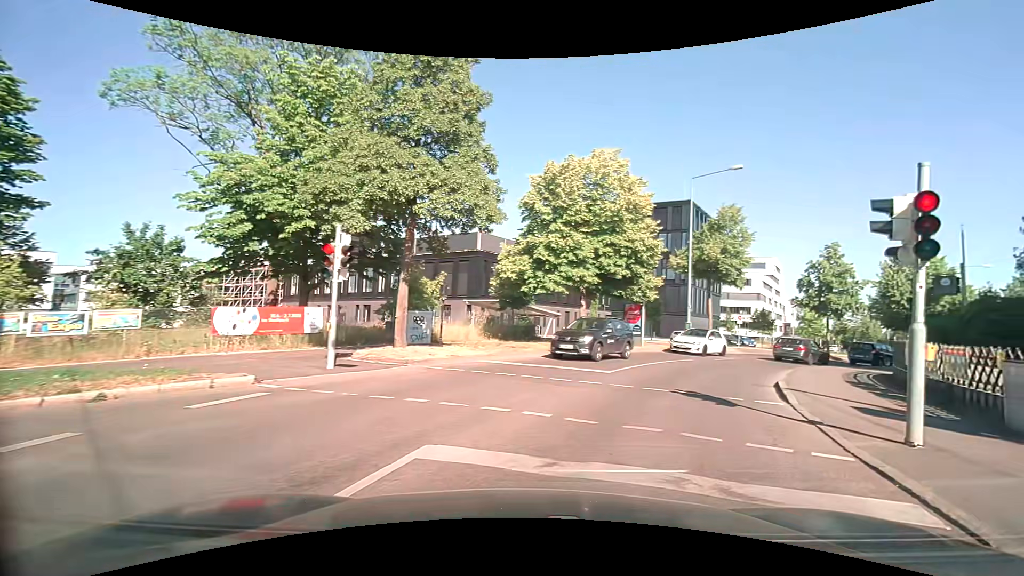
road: tertiary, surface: asphalt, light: Day
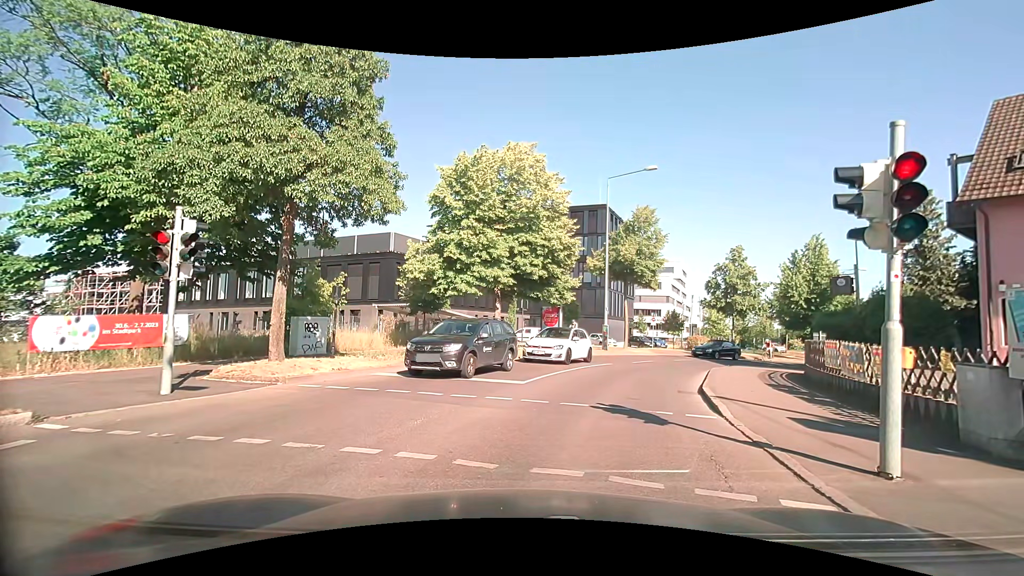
(+0.2, +1.9) m; +7°
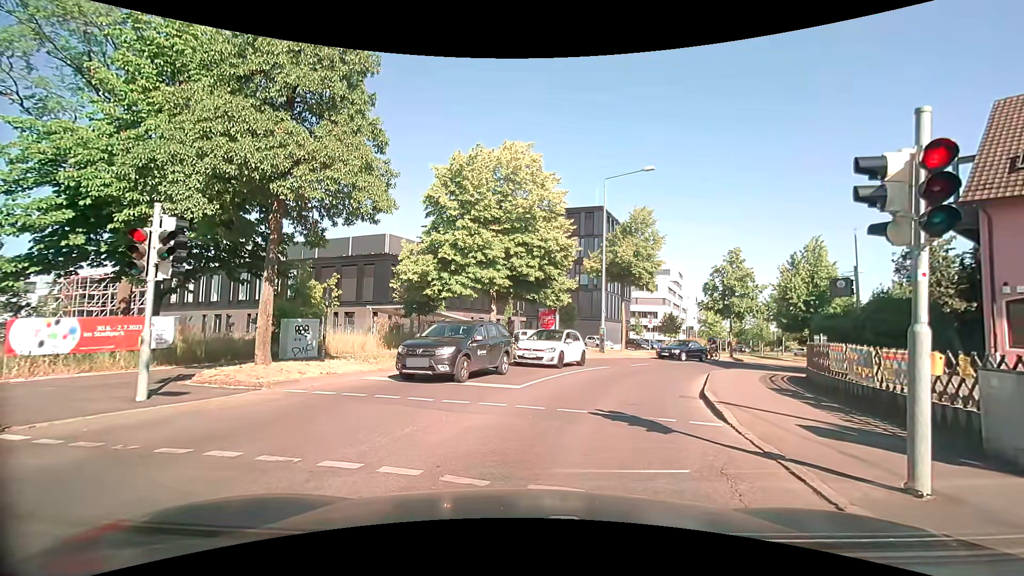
(0.0, +0.4) m; 0°
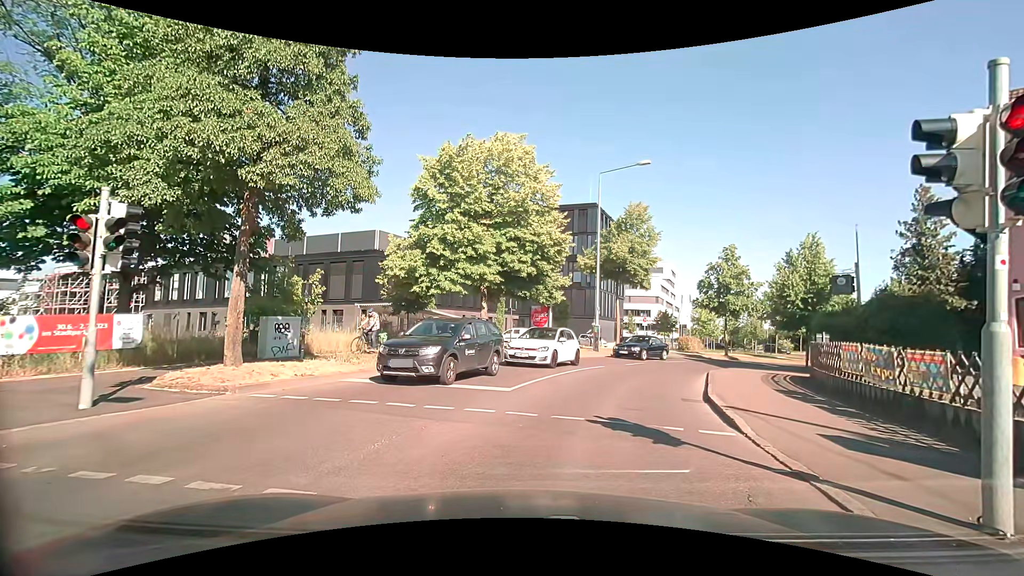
(0.0, +0.9) m; 0°
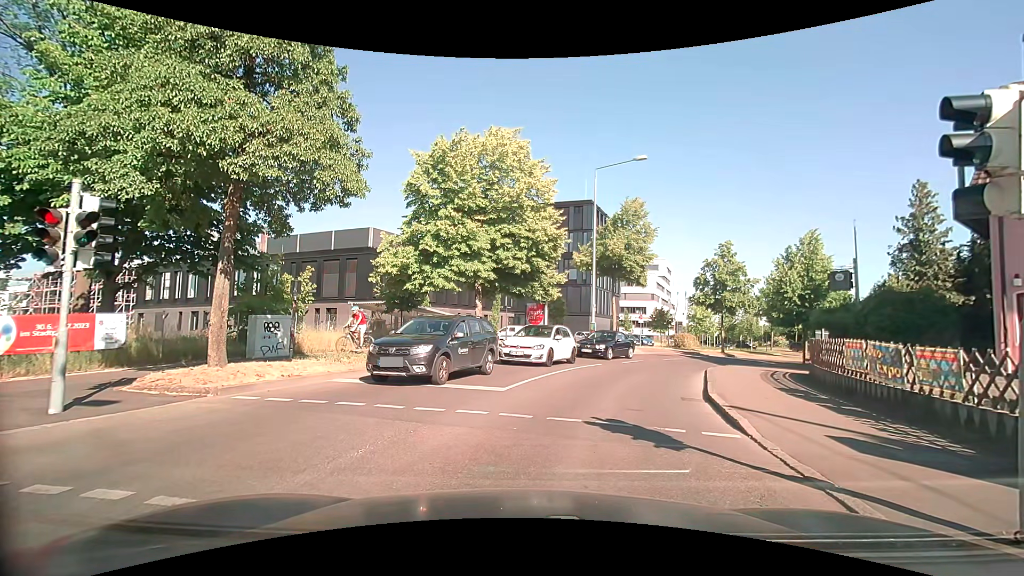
(0.0, +0.5) m; 0°
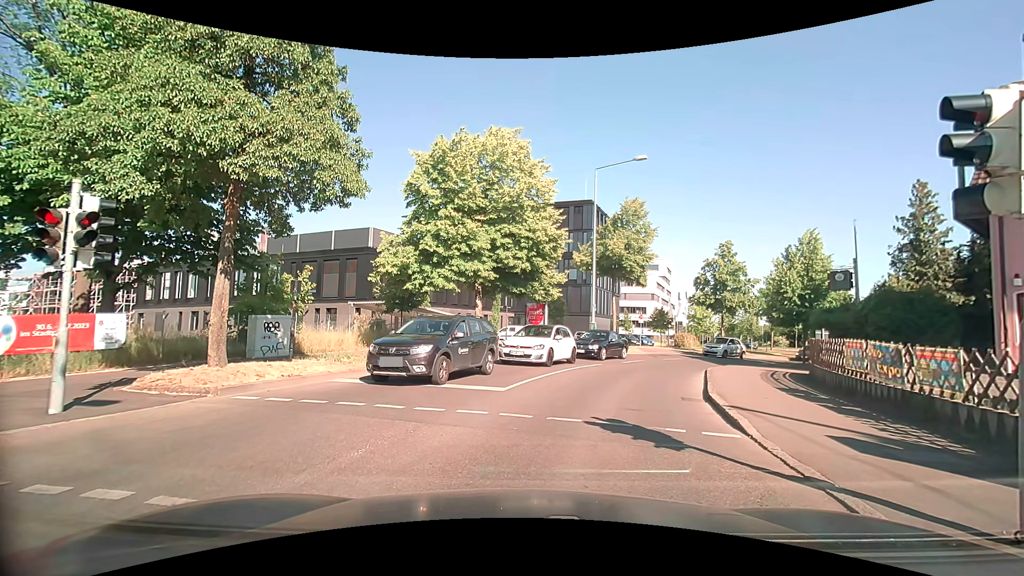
(0.0, 0.0) m; 0°
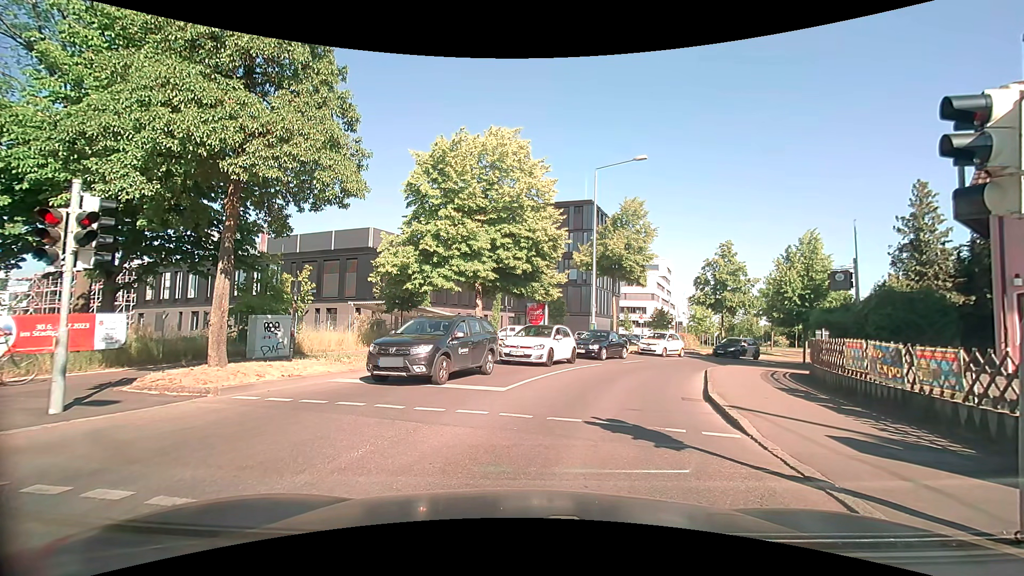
(0.0, 0.0) m; 0°
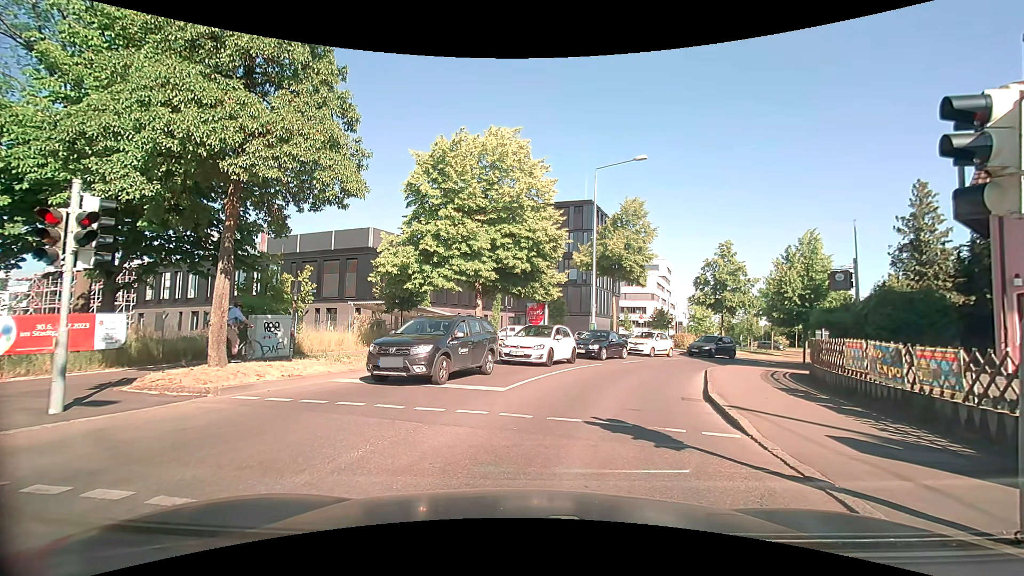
(0.0, 0.0) m; 0°
